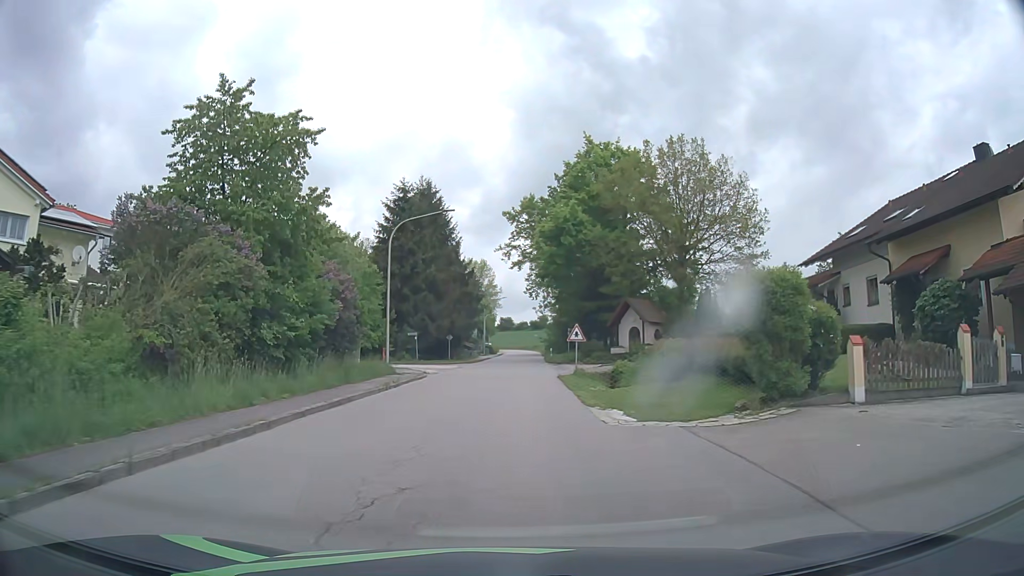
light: Day
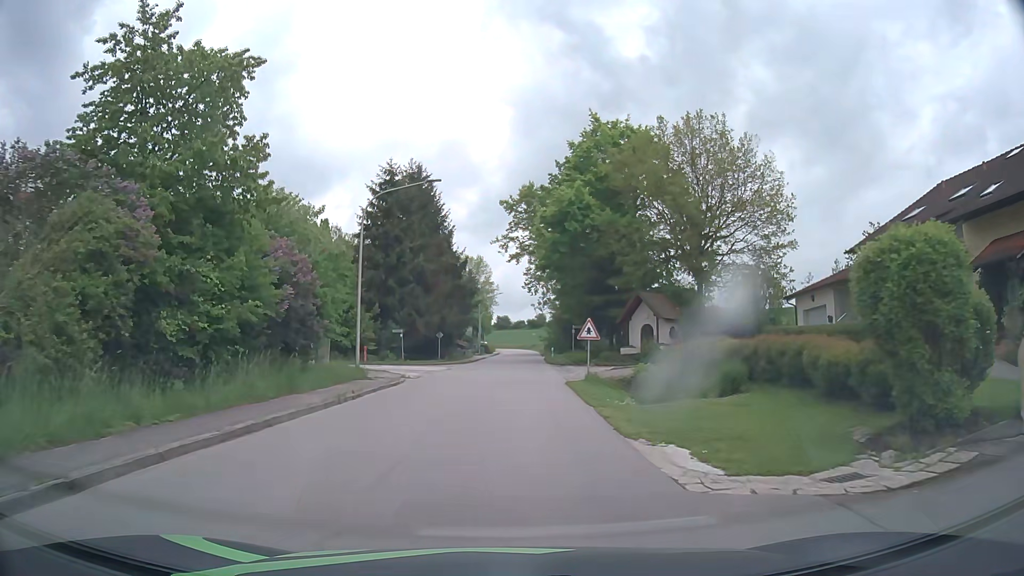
(0.0, +5.5) m; 0°
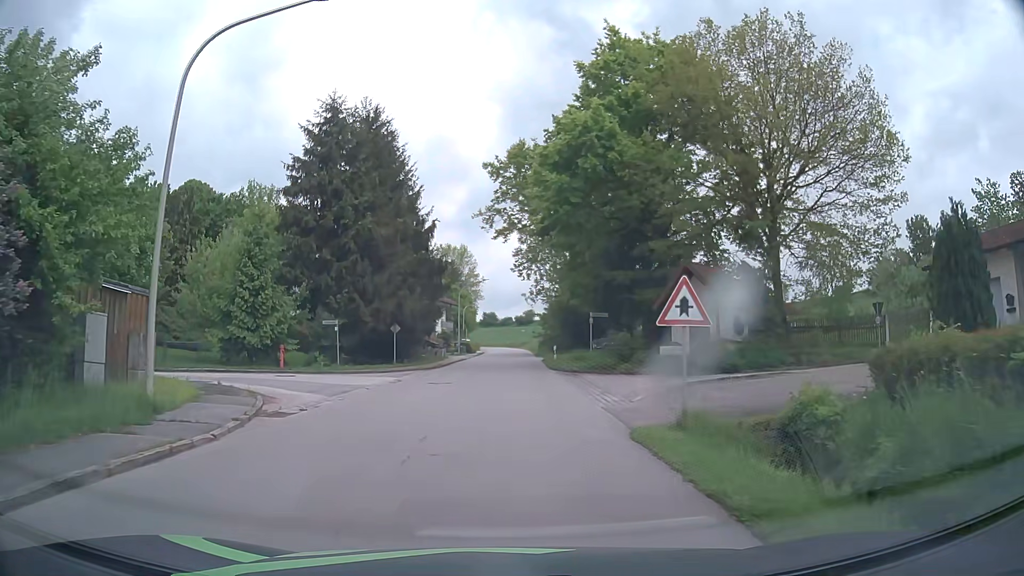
(+0.2, +14.4) m; +2°
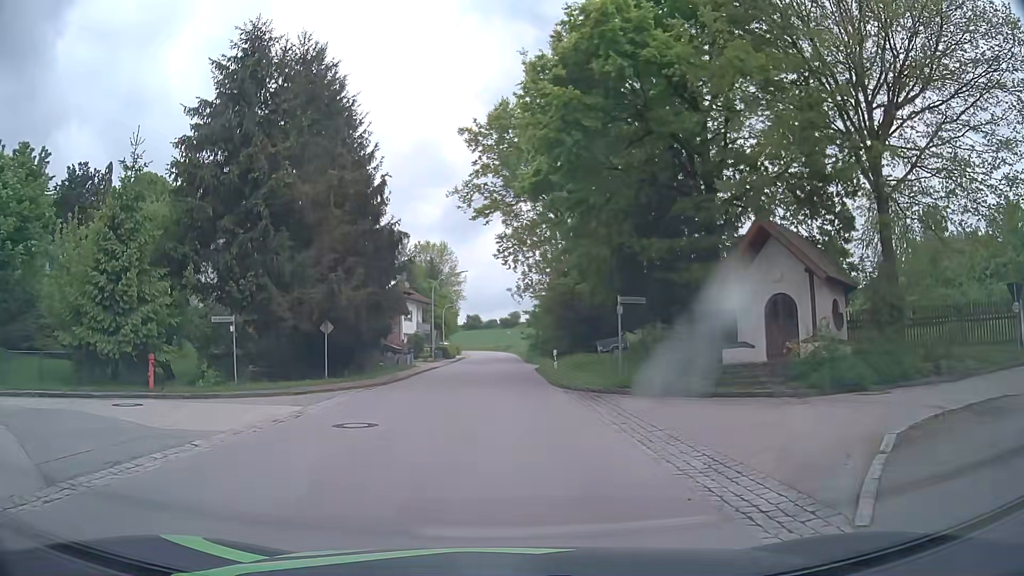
(+0.1, +10.4) m; +2°
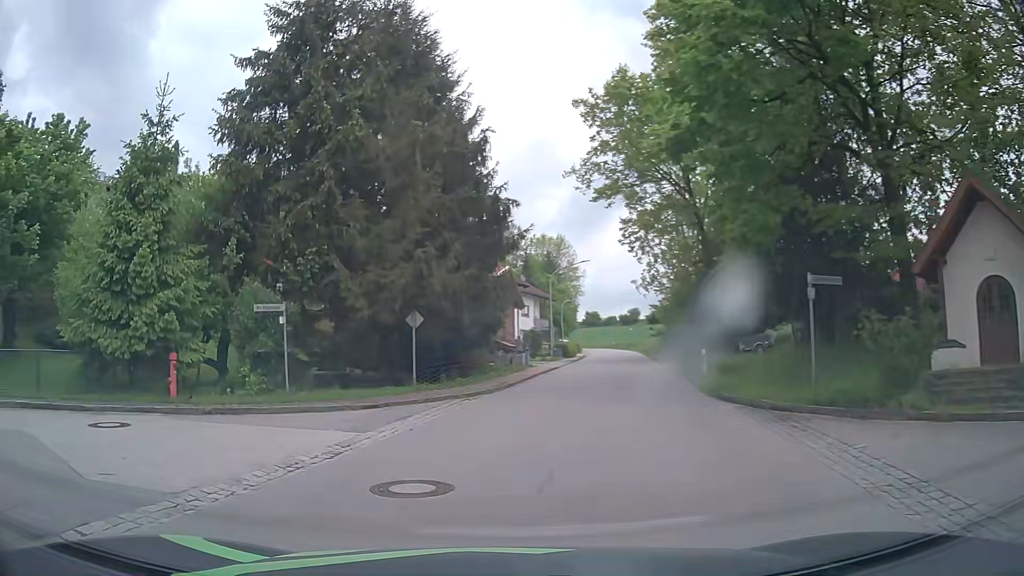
(-0.3, +5.3) m; -11°
(-5, +8) (-14, +10) (-24, +7) (-32, +2) (-40, -4) (-47, -12) (-53, -20) (-57, -29) (-62, -38) (-67, -46) m
